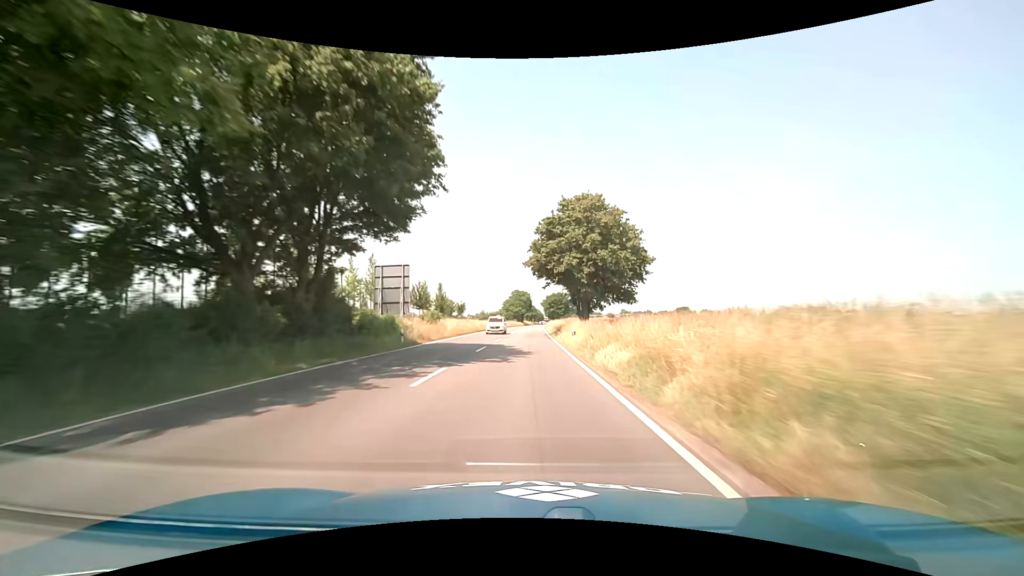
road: primary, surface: asphalt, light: Day
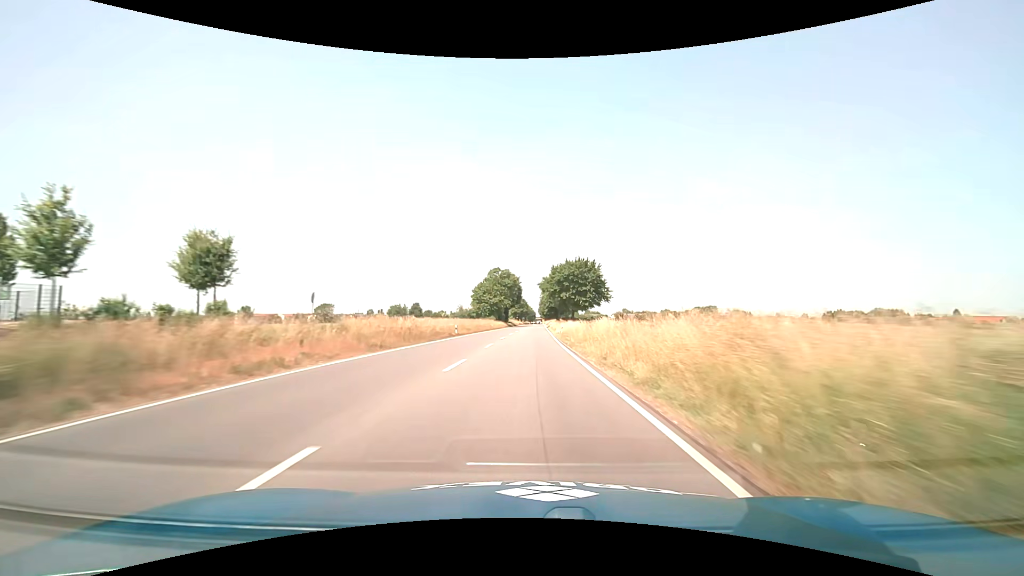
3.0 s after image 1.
(+0.7, +80.8) m; +1°
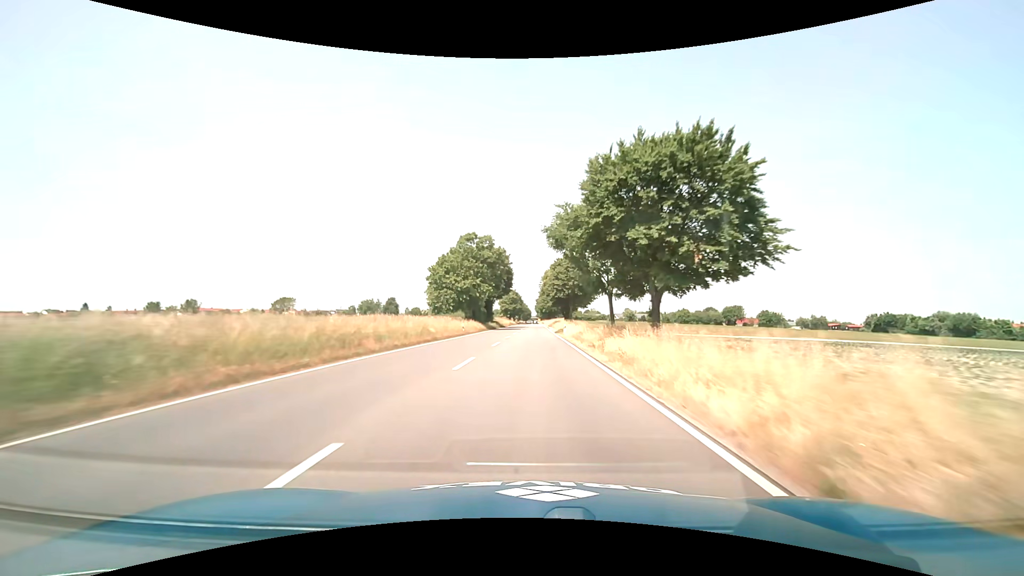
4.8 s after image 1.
(+0.3, +47.7) m; +1°
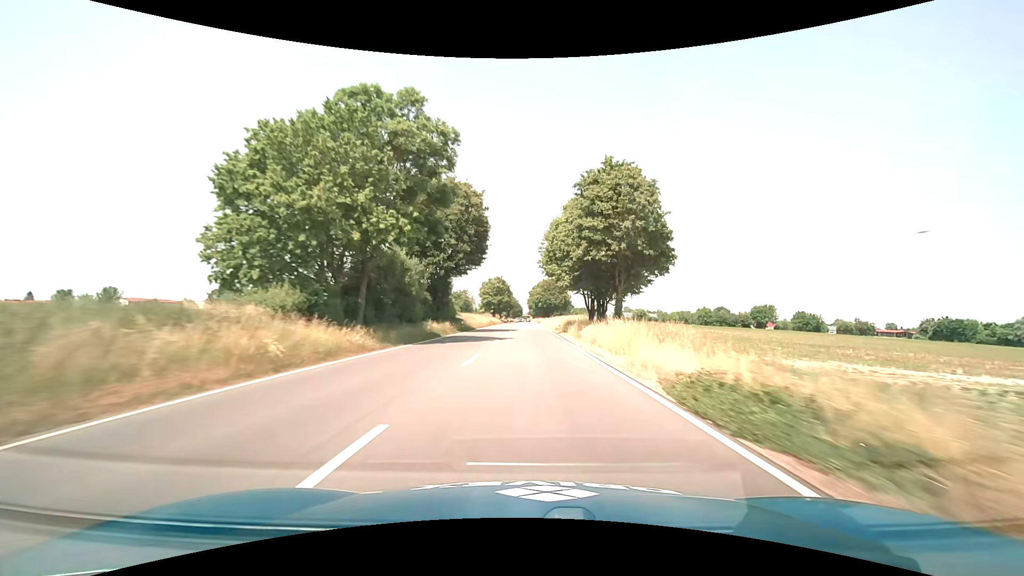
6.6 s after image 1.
(+0.3, +47.0) m; +1°
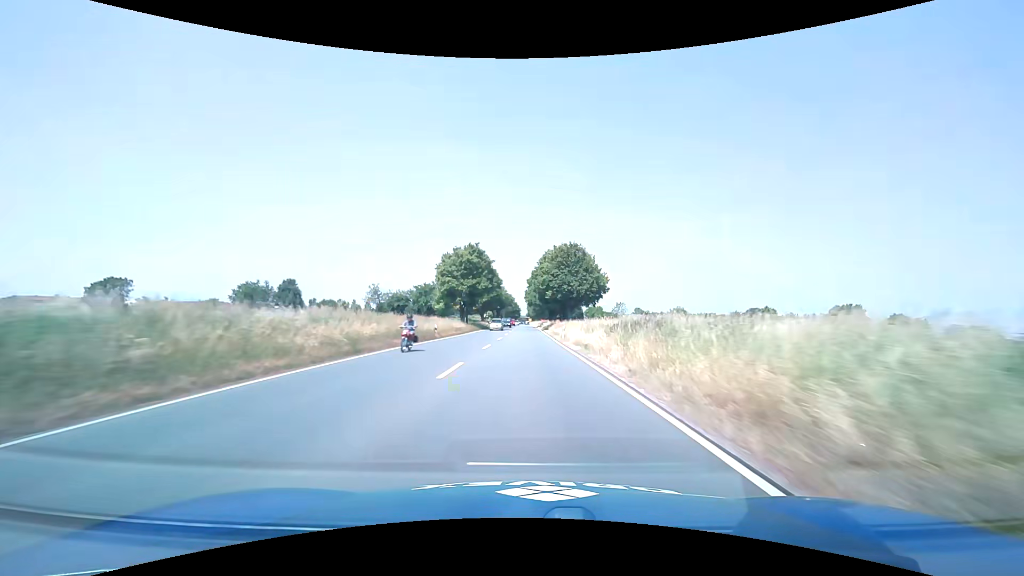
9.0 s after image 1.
(+0.3, +62.5) m; 0°
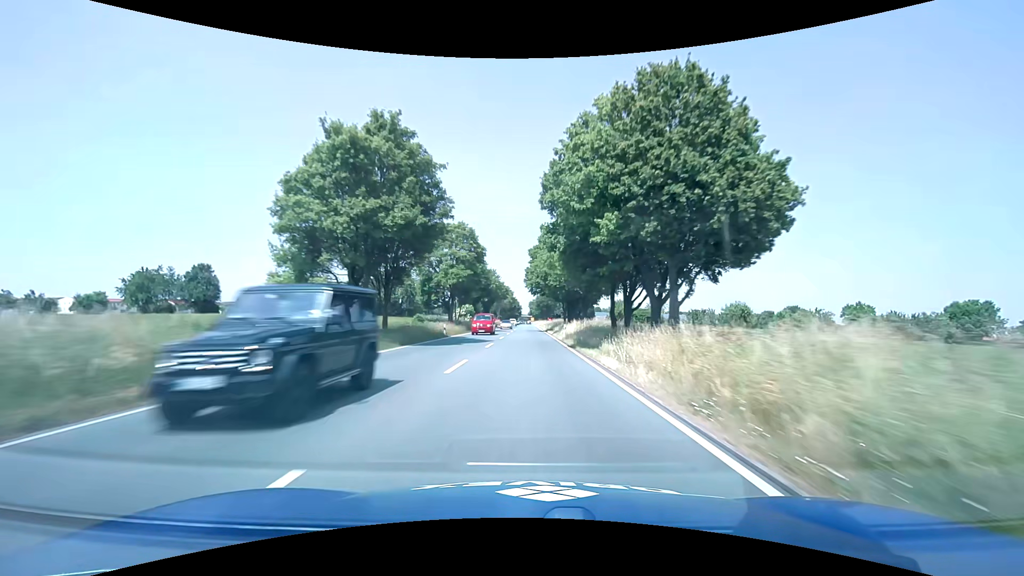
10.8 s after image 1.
(0.0, +46.8) m; 0°
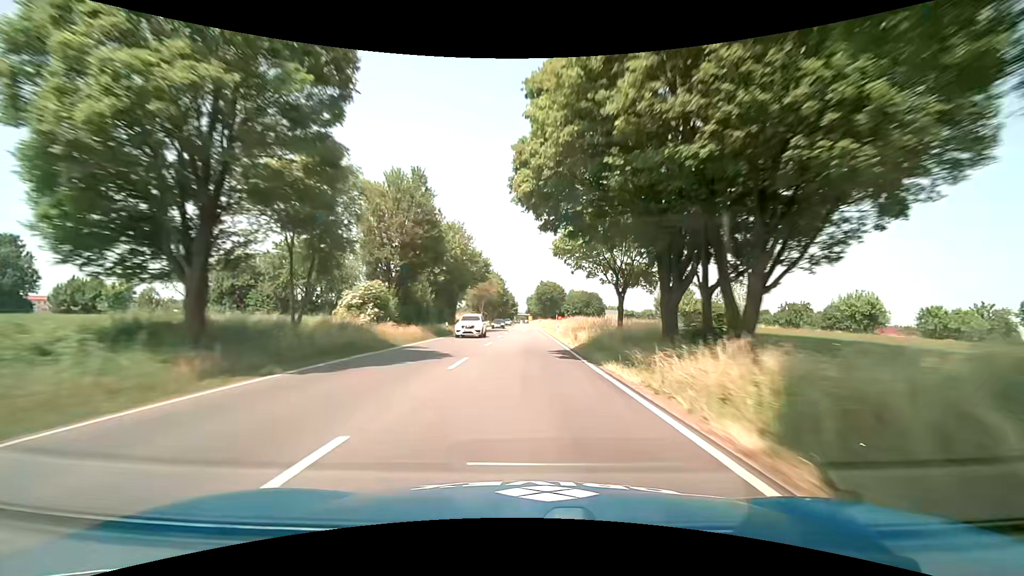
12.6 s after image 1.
(0.0, +46.7) m; 0°
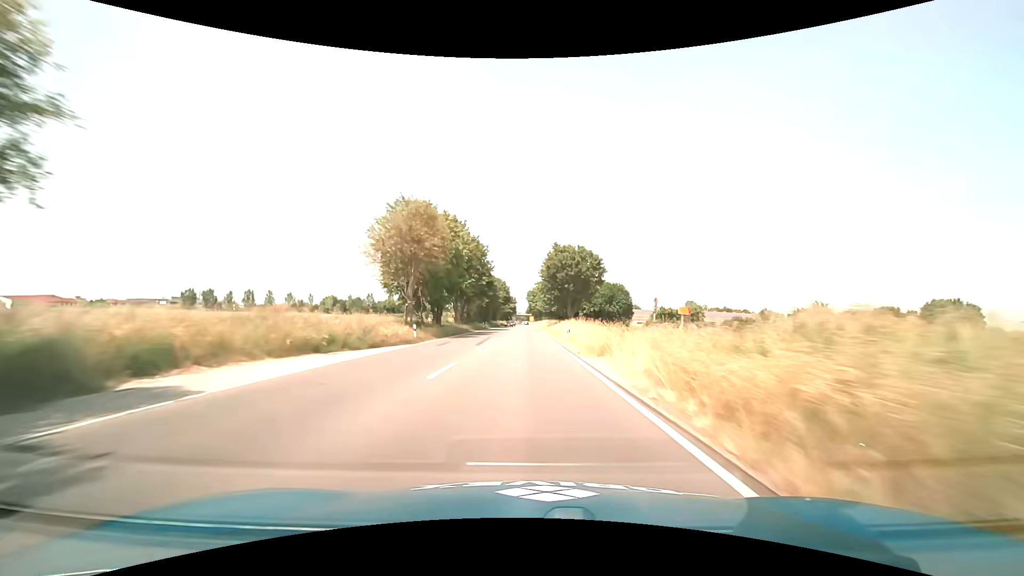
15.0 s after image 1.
(+0.1, +62.0) m; 0°
(0, +10) (0, +20) (0, +30) (0, +40) (0, +50) (0, +60) (0, +70) (0, +80) (0, +90) (0, +100) m
